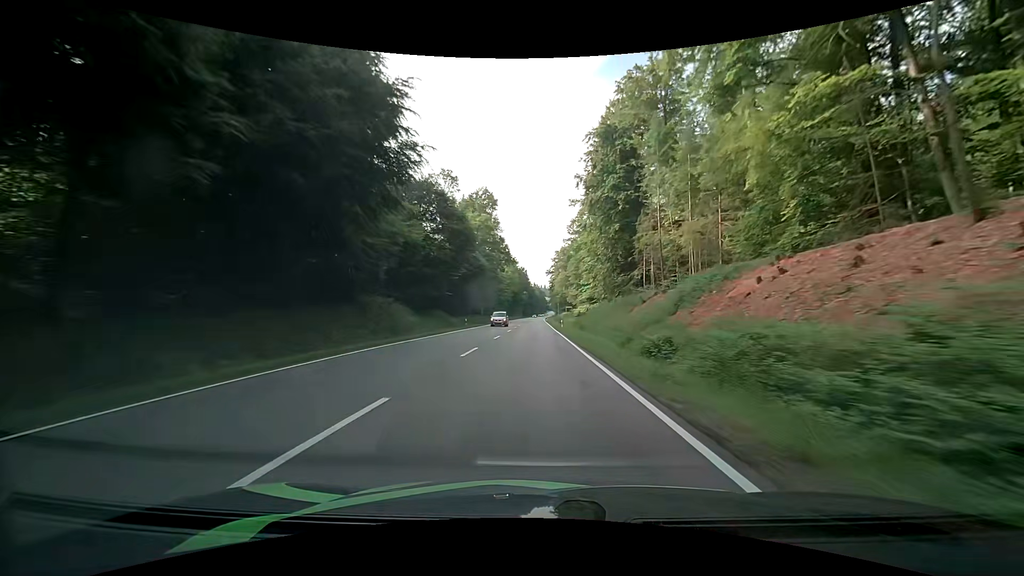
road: secondary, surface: asphalt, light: Day
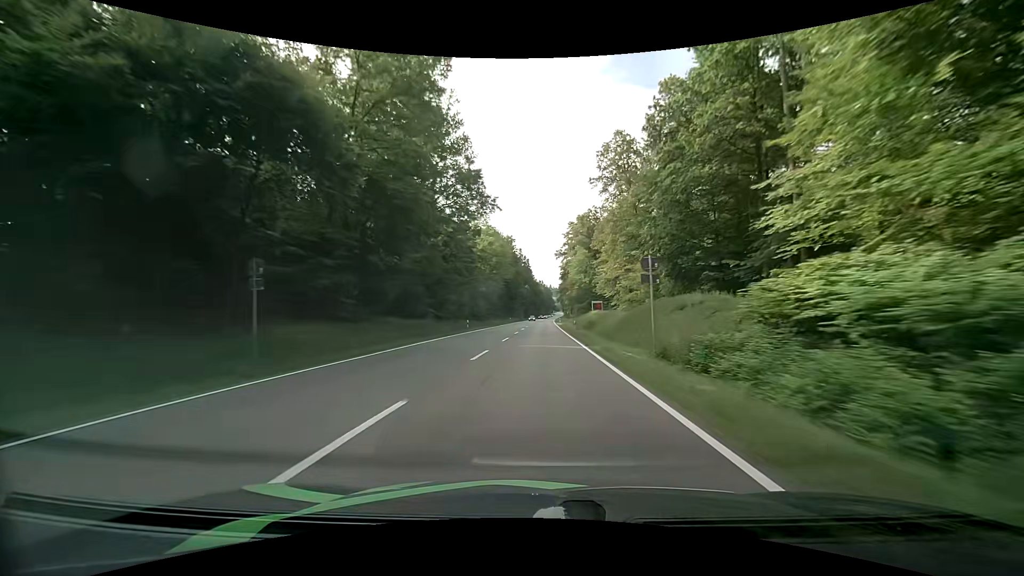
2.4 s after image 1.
(-0.1, +60.6) m; 0°
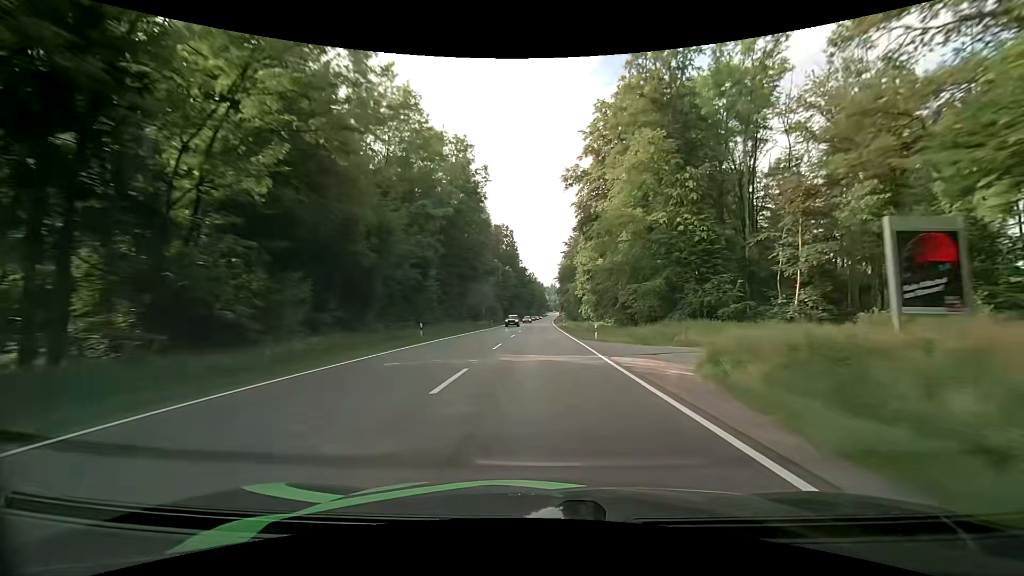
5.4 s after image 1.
(0.0, +74.5) m; +1°
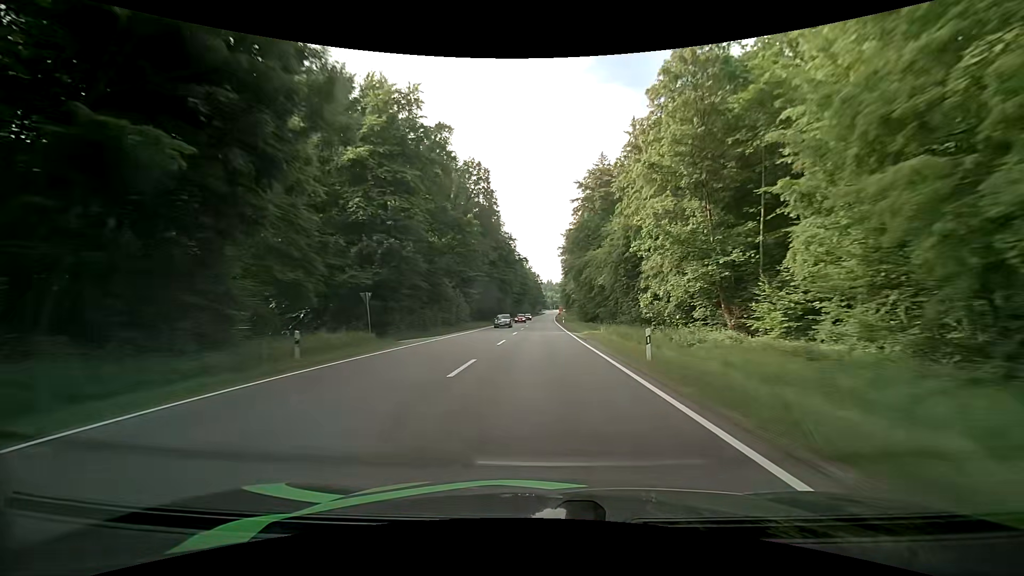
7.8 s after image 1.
(+0.1, +57.8) m; 0°
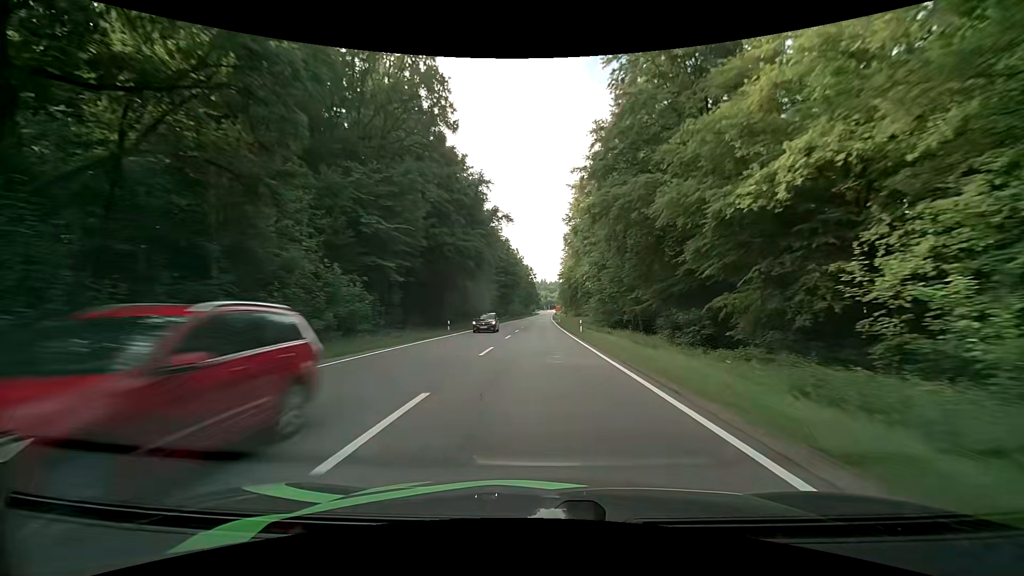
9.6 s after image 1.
(+0.3, +42.3) m; +1°
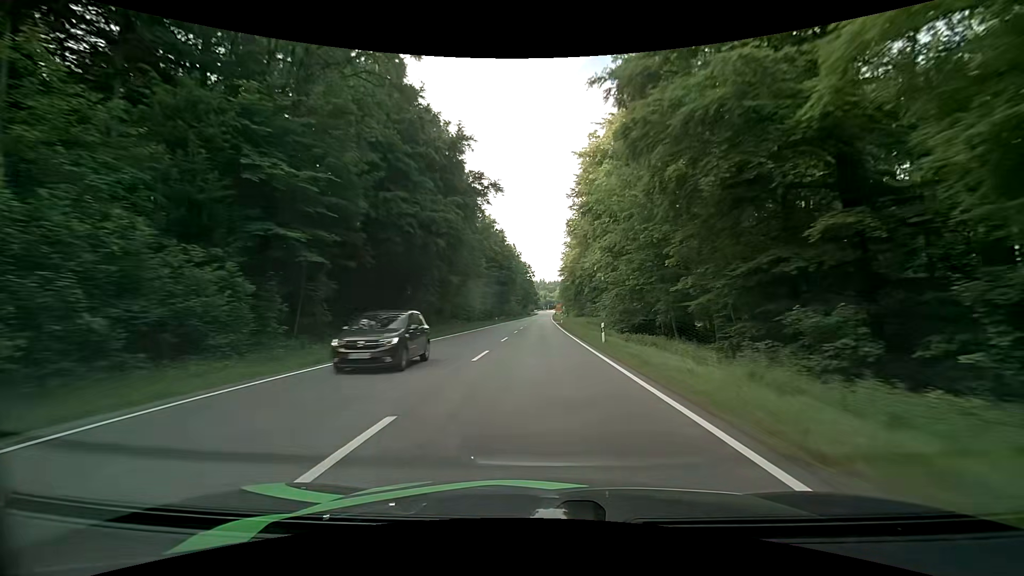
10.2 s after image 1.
(0.0, +13.9) m; 0°
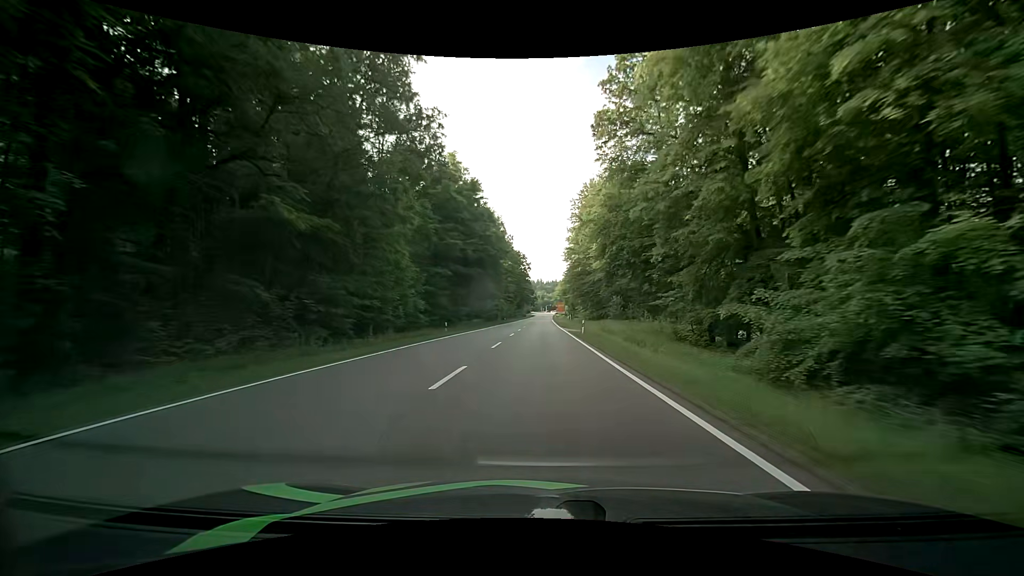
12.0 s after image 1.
(-0.1, +41.2) m; +1°
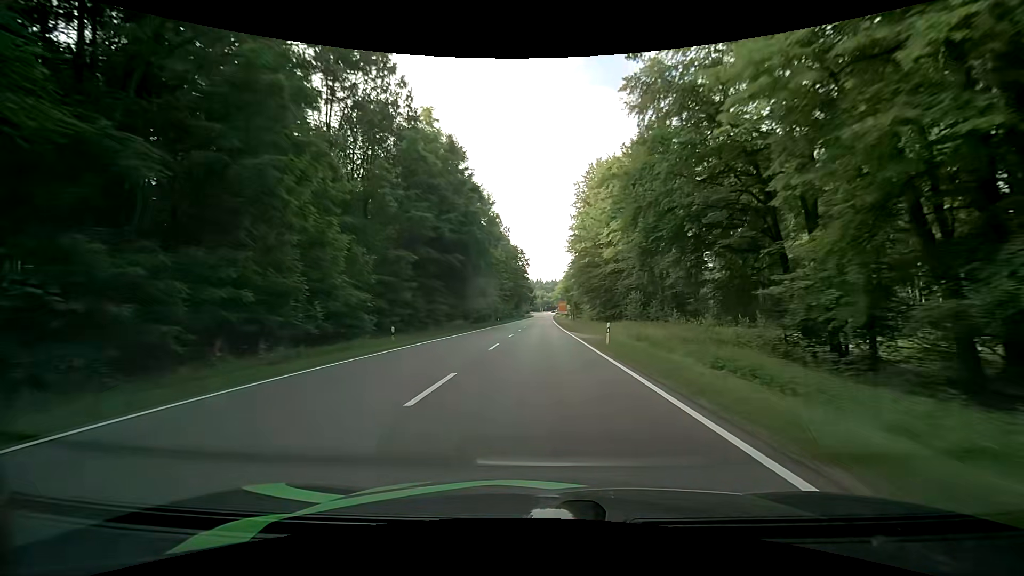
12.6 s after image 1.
(-0.3, +13.6) m; -1°
(0, +10) (0, +20) (0, +30) (0, +40) (0, +50) (0, +60) (0, +70) (0, +80) (0, +90) (0, +100) m
